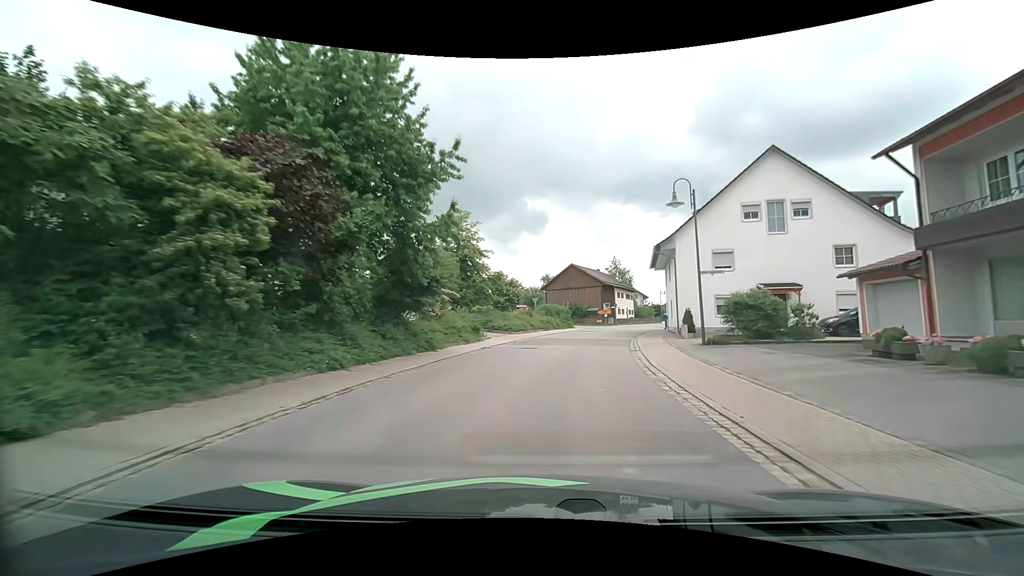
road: secondary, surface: asphalt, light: Day
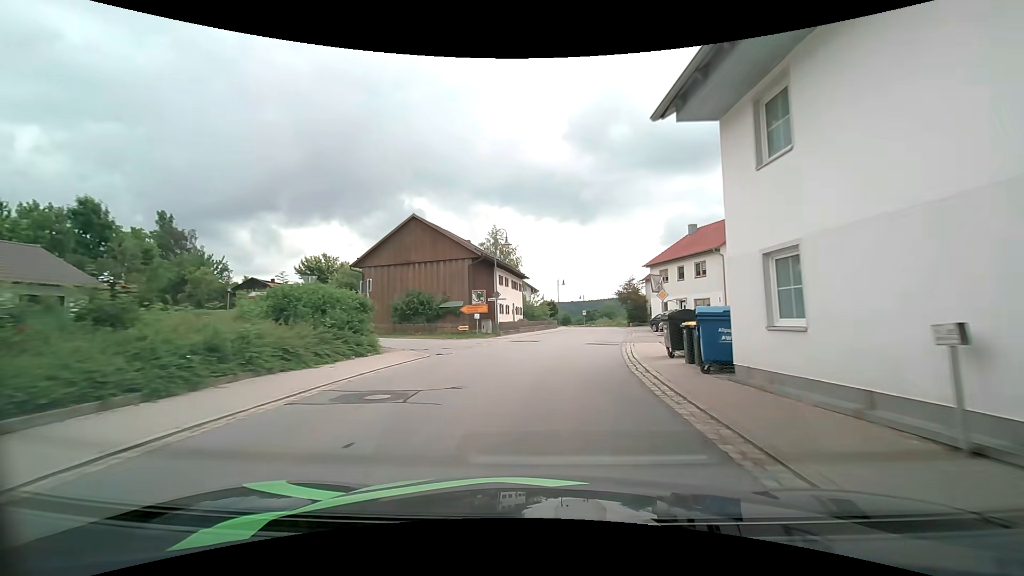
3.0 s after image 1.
(+4.6, +35.1) m; +14°
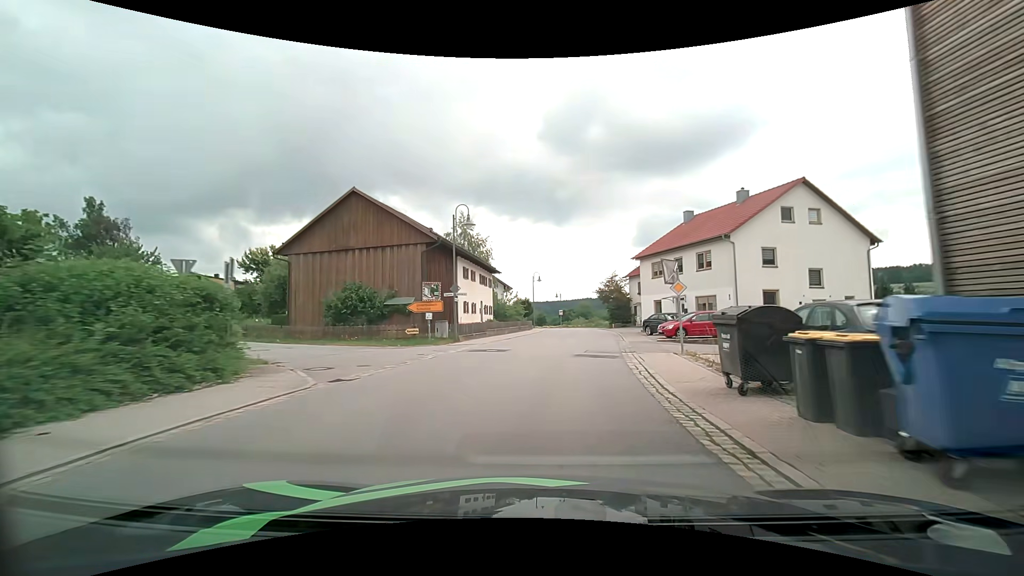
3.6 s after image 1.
(+0.2, +7.1) m; +3°
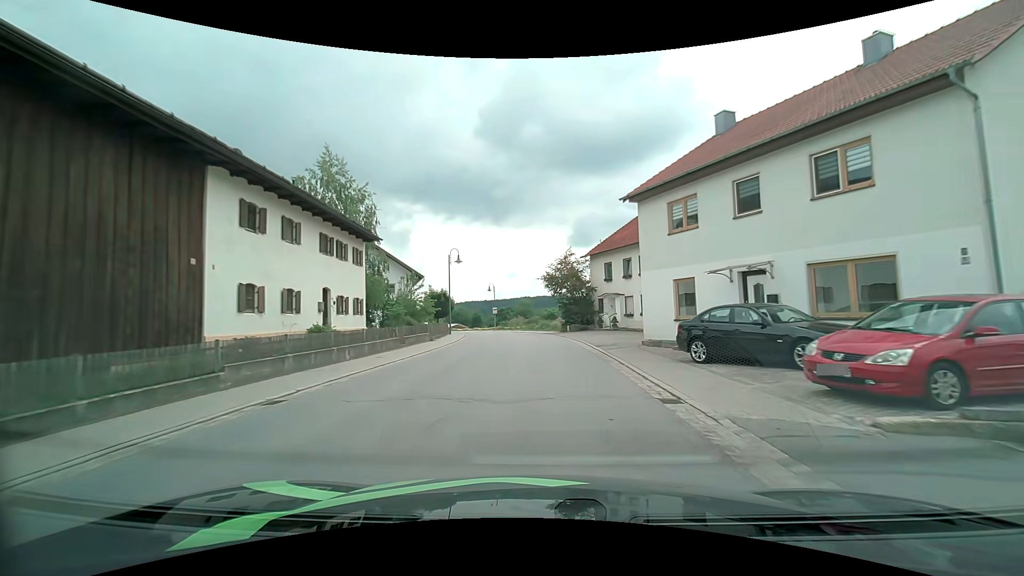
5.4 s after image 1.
(+1.3, +21.0) m; +7°
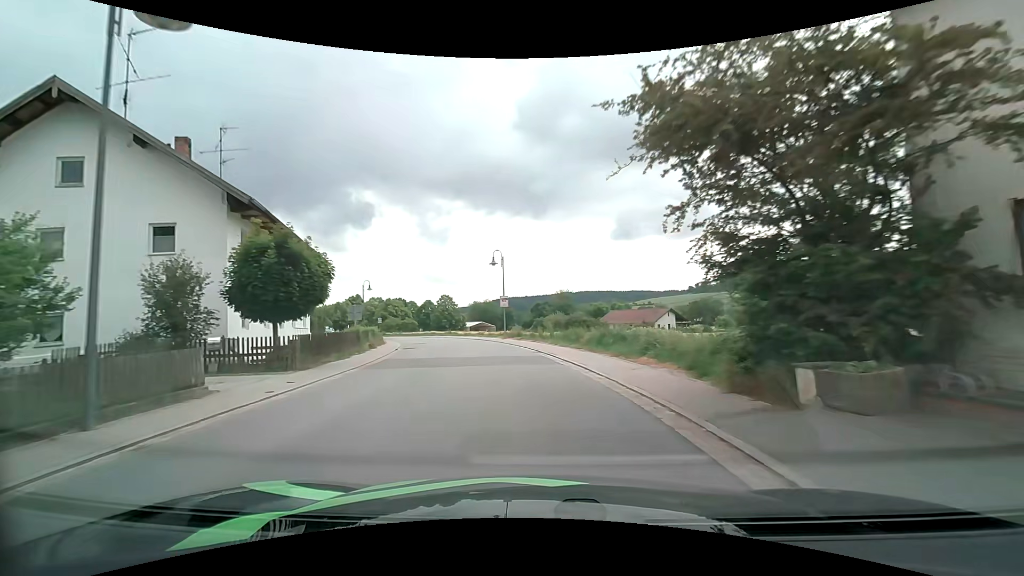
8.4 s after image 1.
(-0.5, +34.2) m; -5°
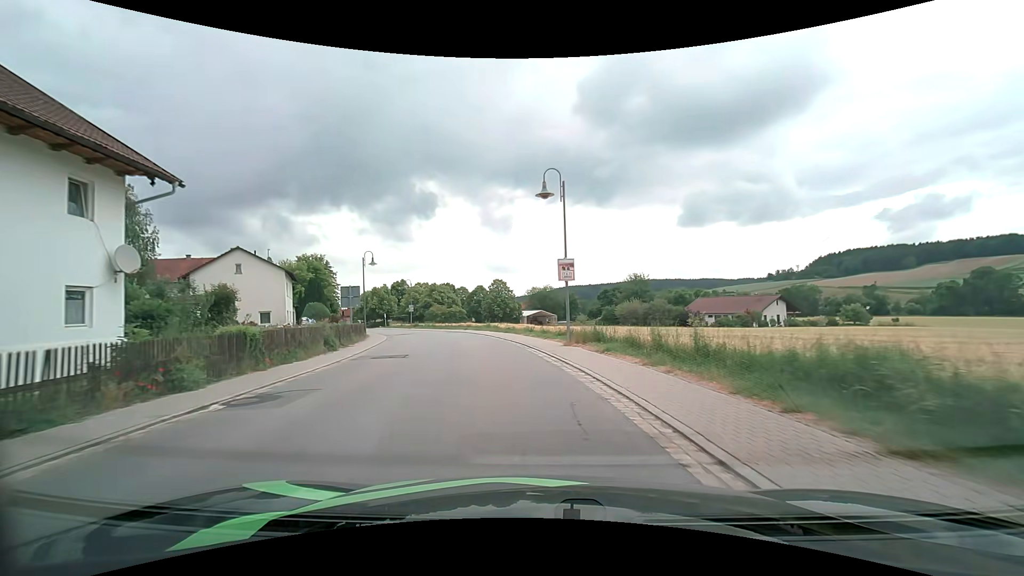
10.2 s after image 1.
(-1.1, +19.6) m; -7°
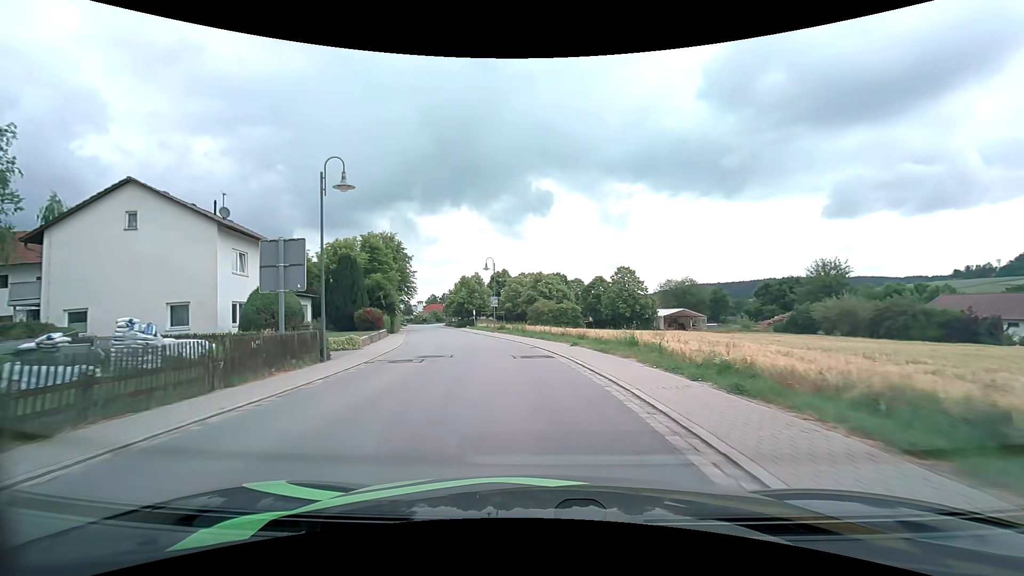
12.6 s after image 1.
(-3.2, +26.3) m; -14°
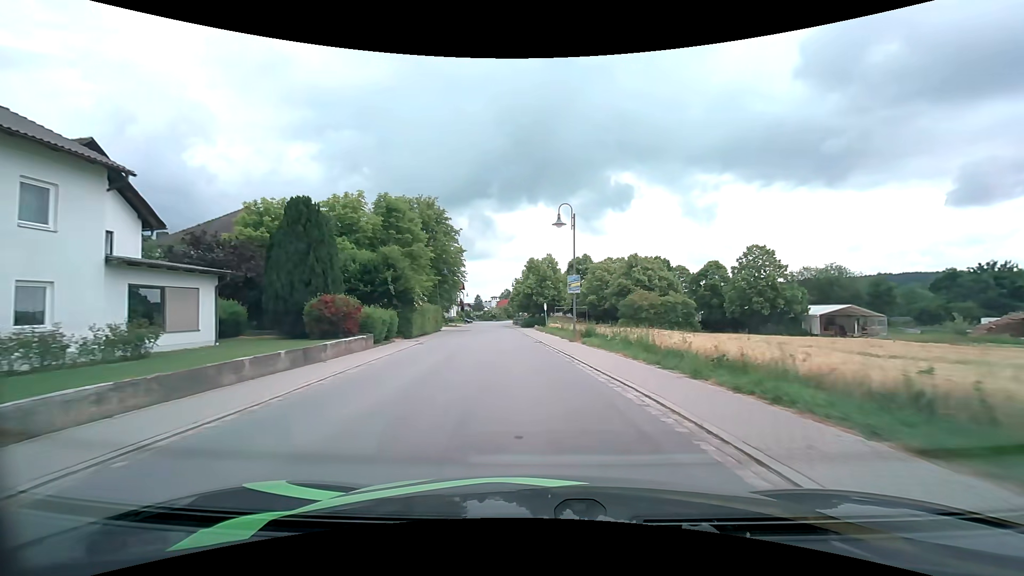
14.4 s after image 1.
(-1.7, +21.4) m; -9°
(0, +10) (-1, +20) (-2, +30) (-3, +40) (-4, +50) (-5, +60) (-6, +70) (-7, +80) (-8, +90) (-9, +100) m
